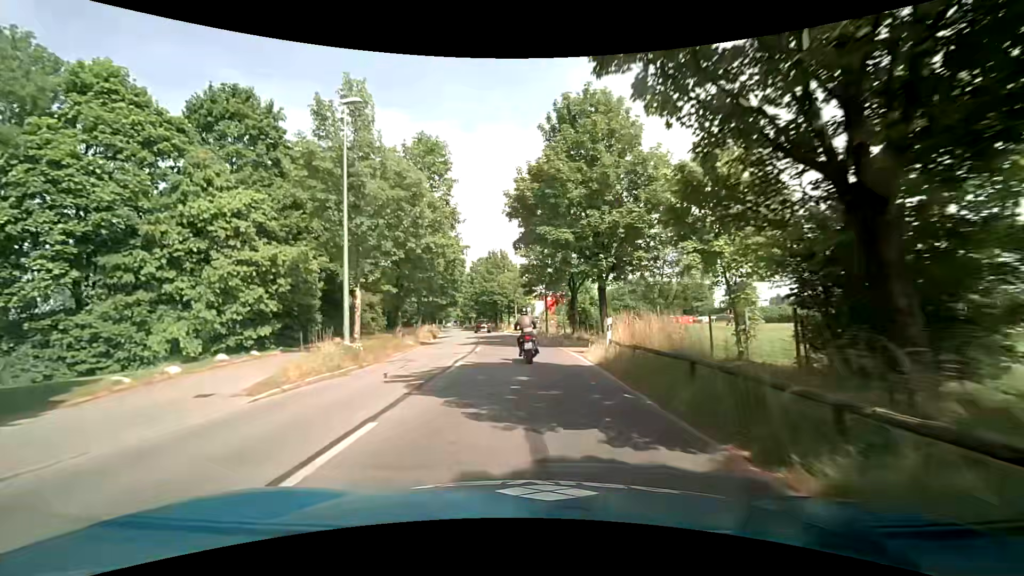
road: tertiary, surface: asphalt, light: Day
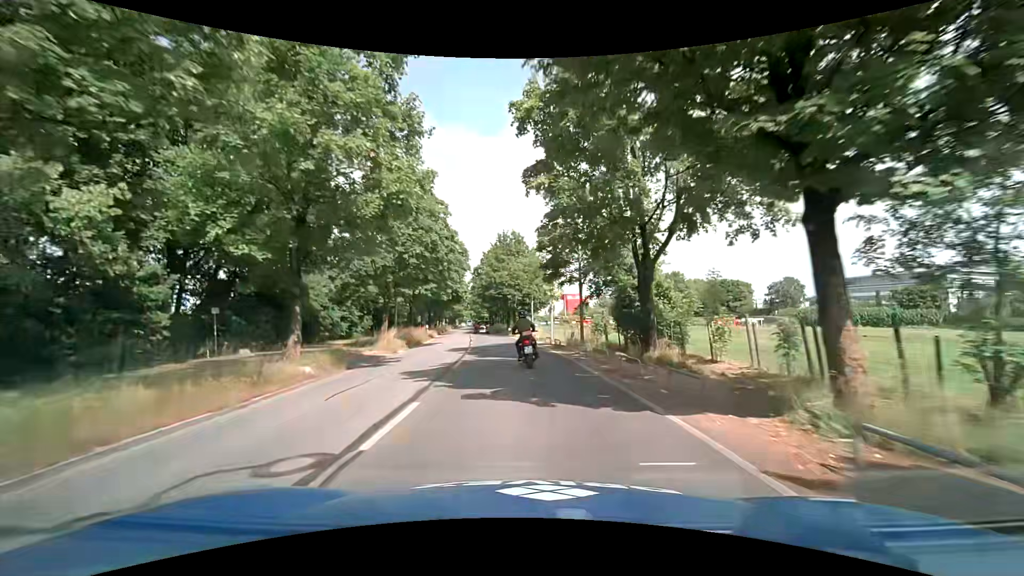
(-0.2, +16.1) m; -2°
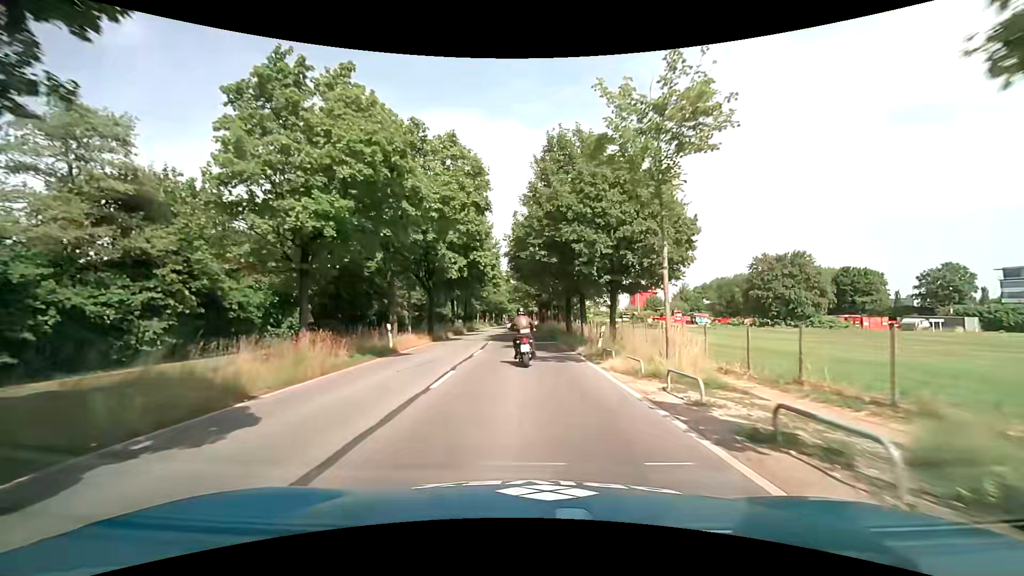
(-1.4, +31.6) m; -6°
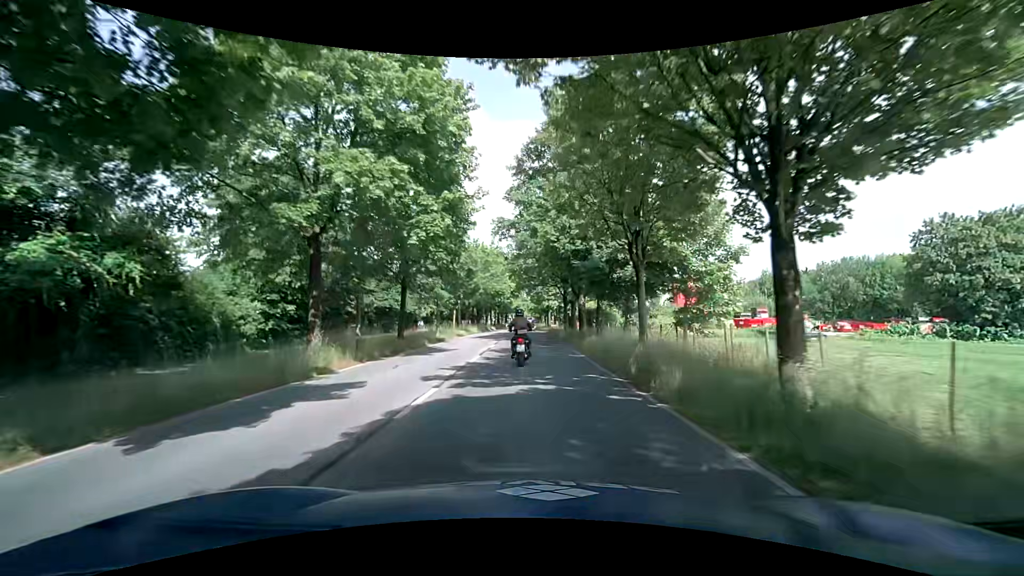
(-1.0, +39.1) m; -2°
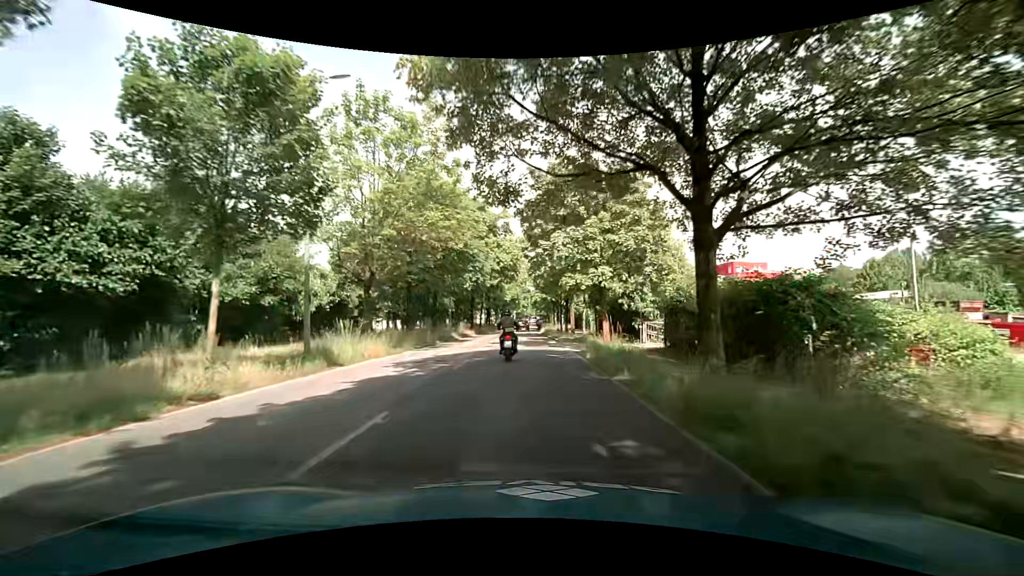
(+0.3, +38.5) m; -1°
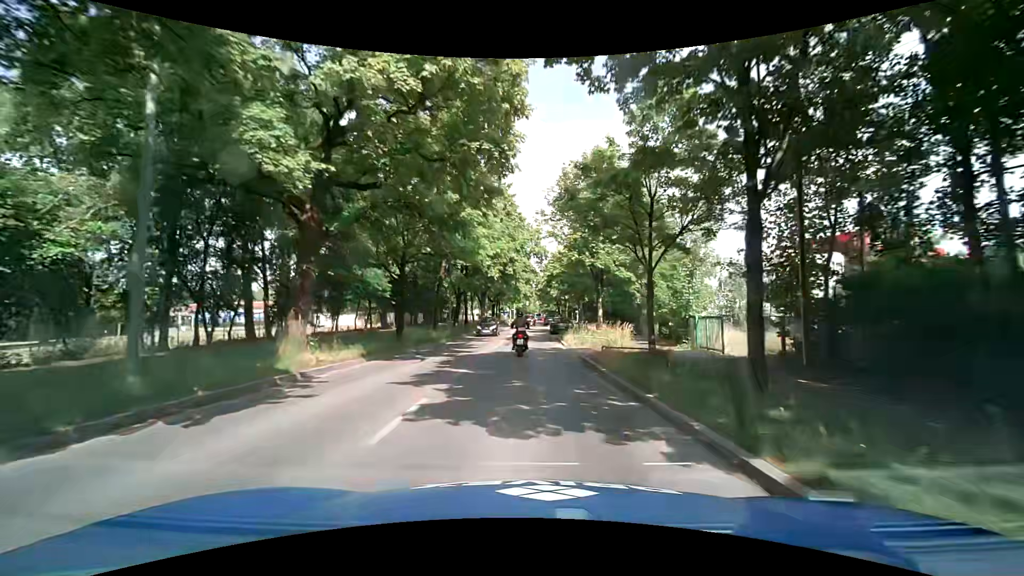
(-0.1, +38.0) m; -1°
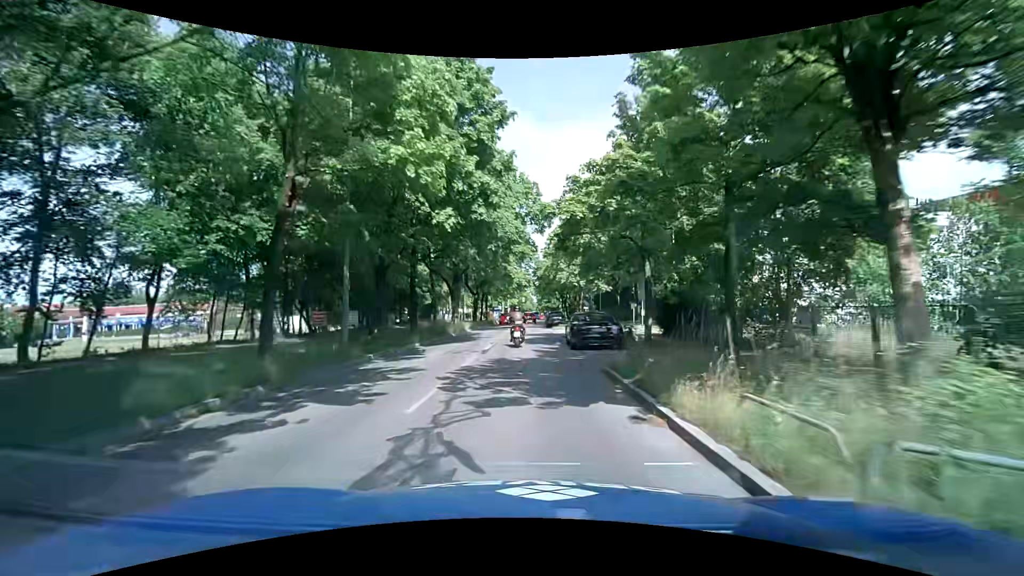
(+0.3, +22.6) m; +1°
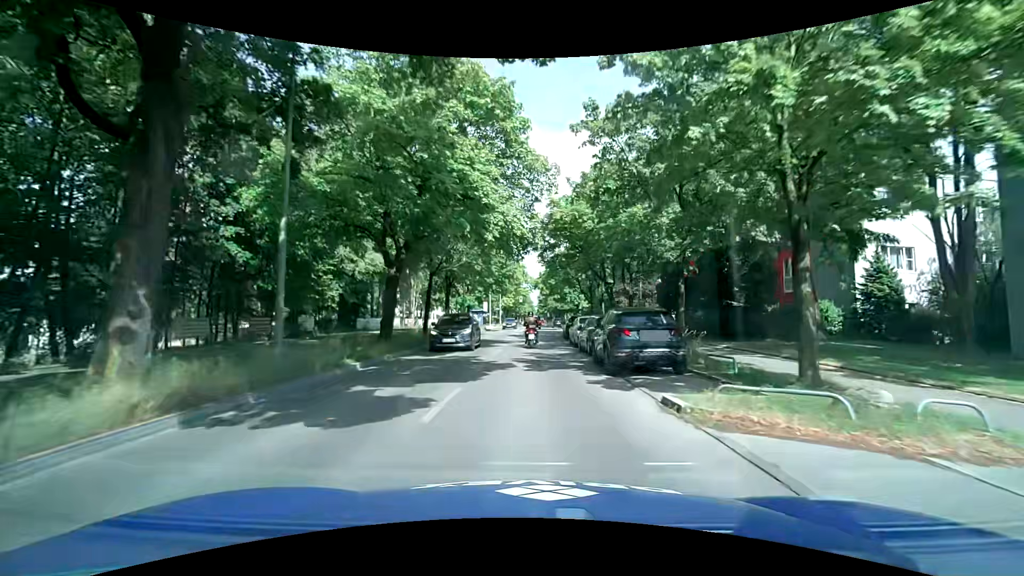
(-0.4, +36.8) m; 0°
(0, +10) (0, +20) (0, +30) (+1, +40) (+1, +50) (+1, +60) (+1, +70) (+1, +80) (+1, +90) (+1, +100) m
